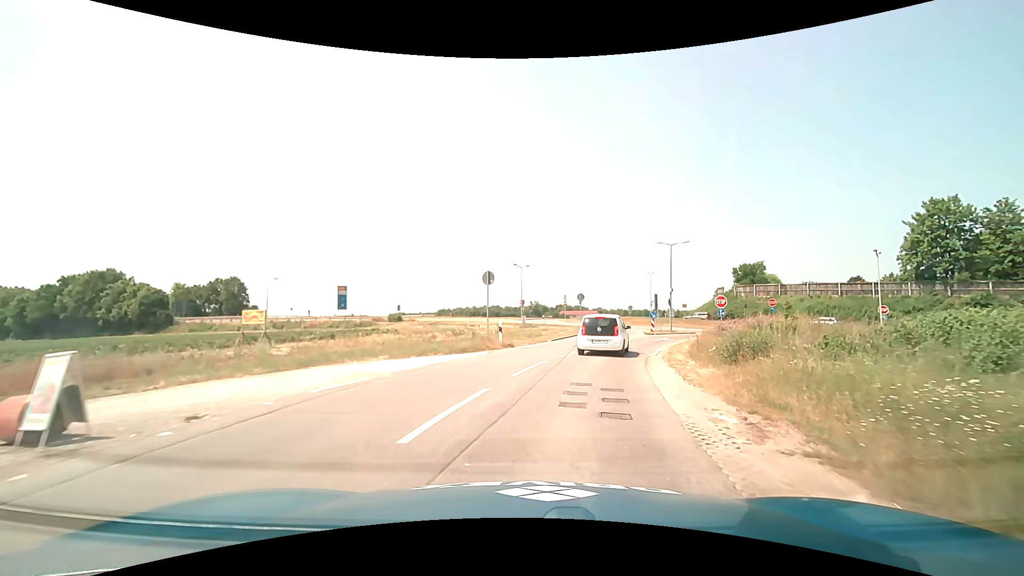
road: tertiary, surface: asphalt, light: Day
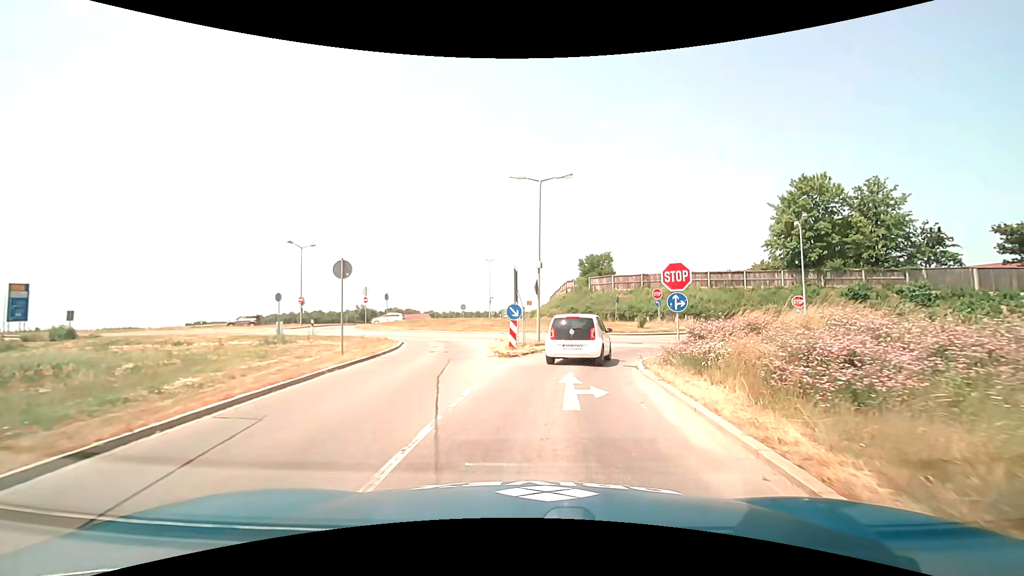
(+3.9, +23.7) m; +19°
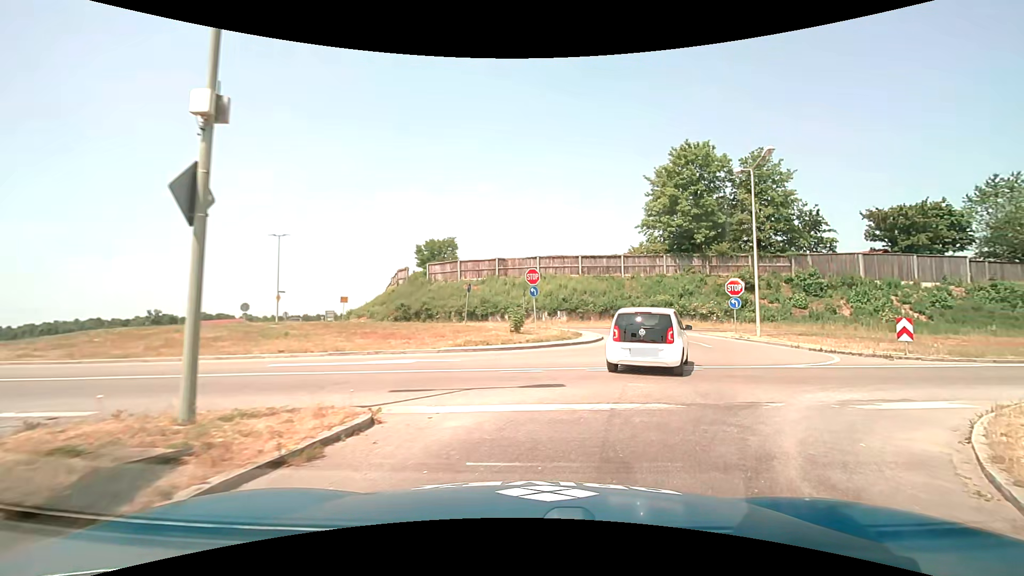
(+1.8, +17.9) m; +19°
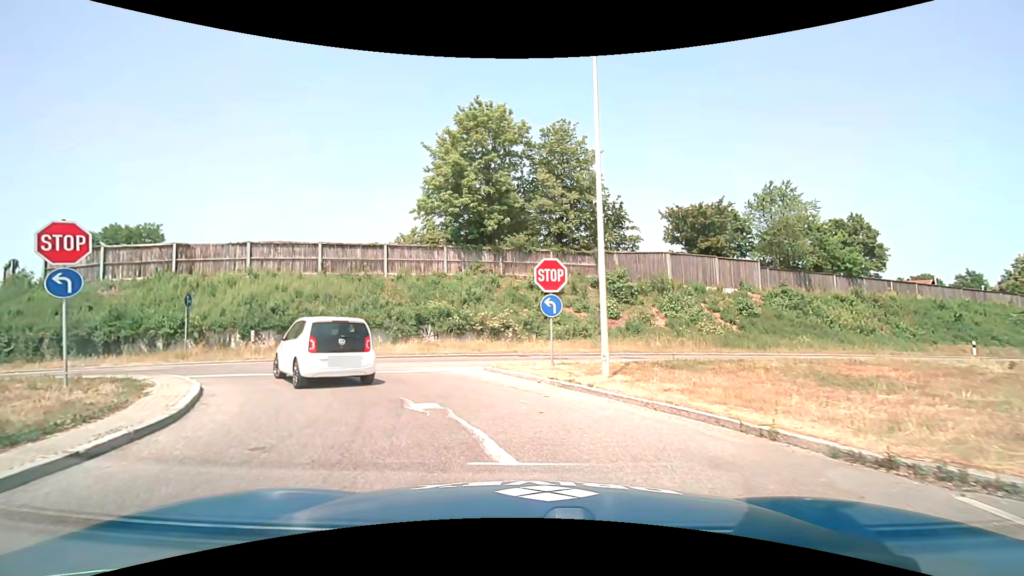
(+4.2, +15.1) m; +22°
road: secondary_link
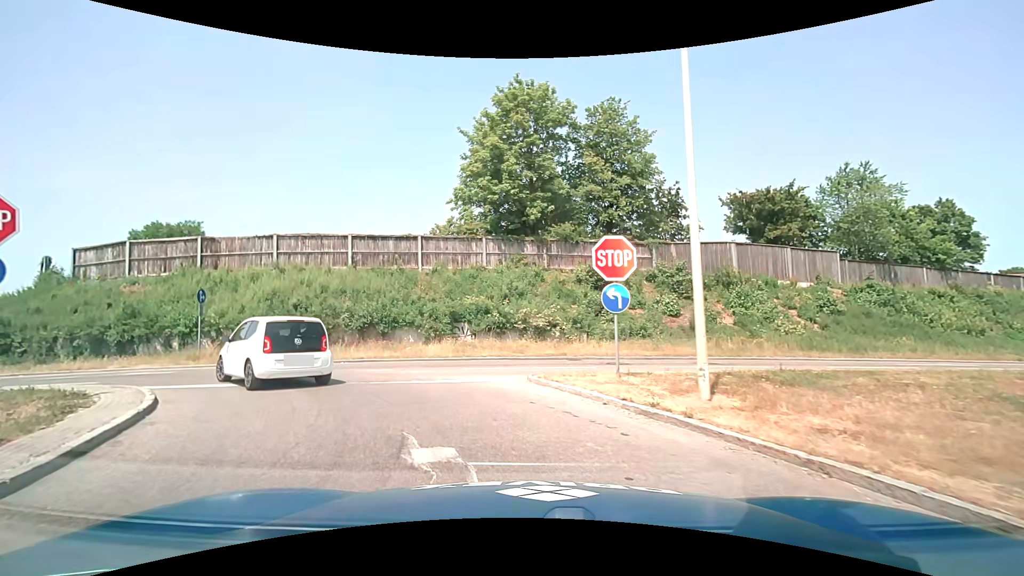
(-0.1, +3.1) m; -6°
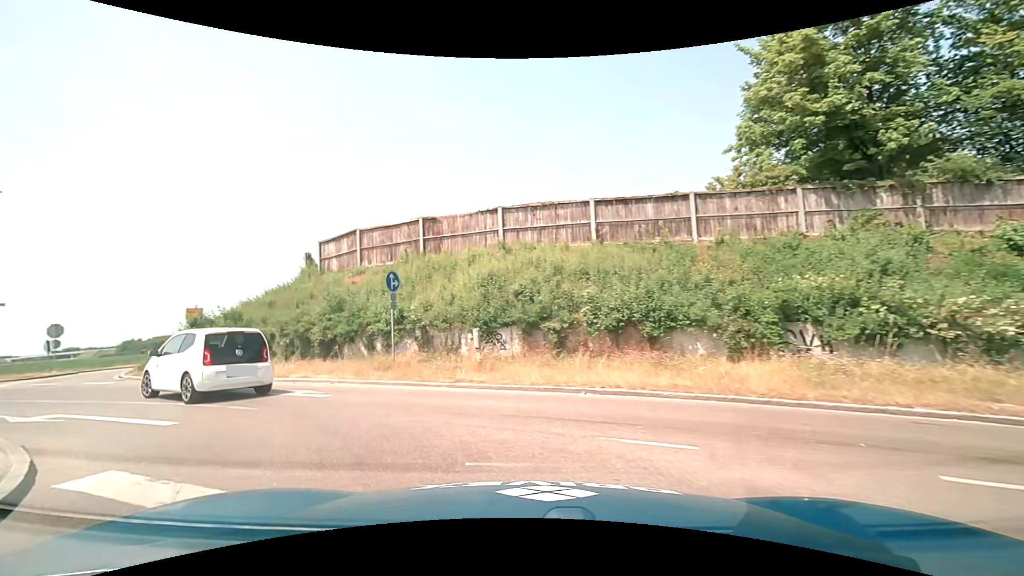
(-1.9, +8.9) m; -27°
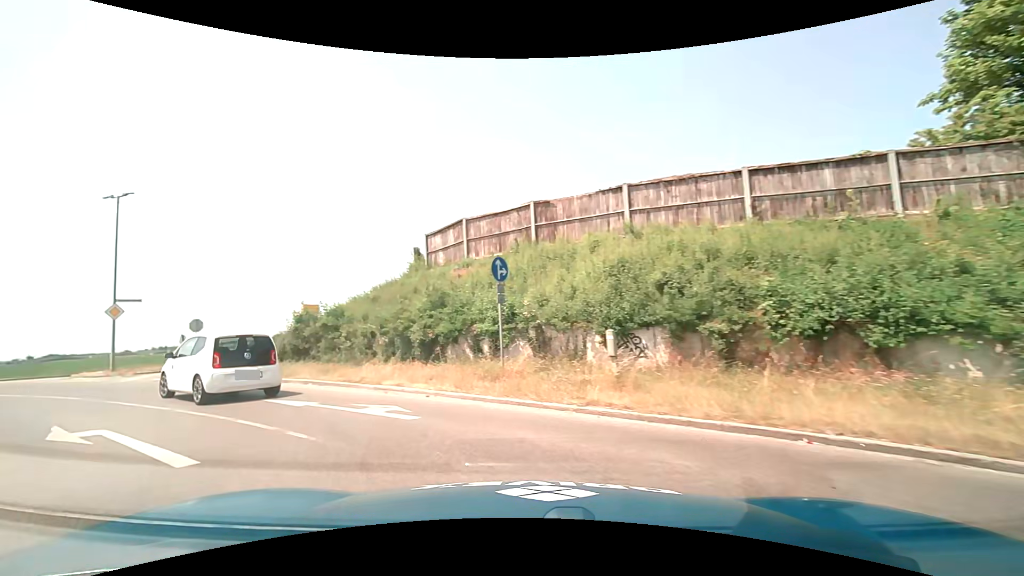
(-0.4, +3.2) m; -14°
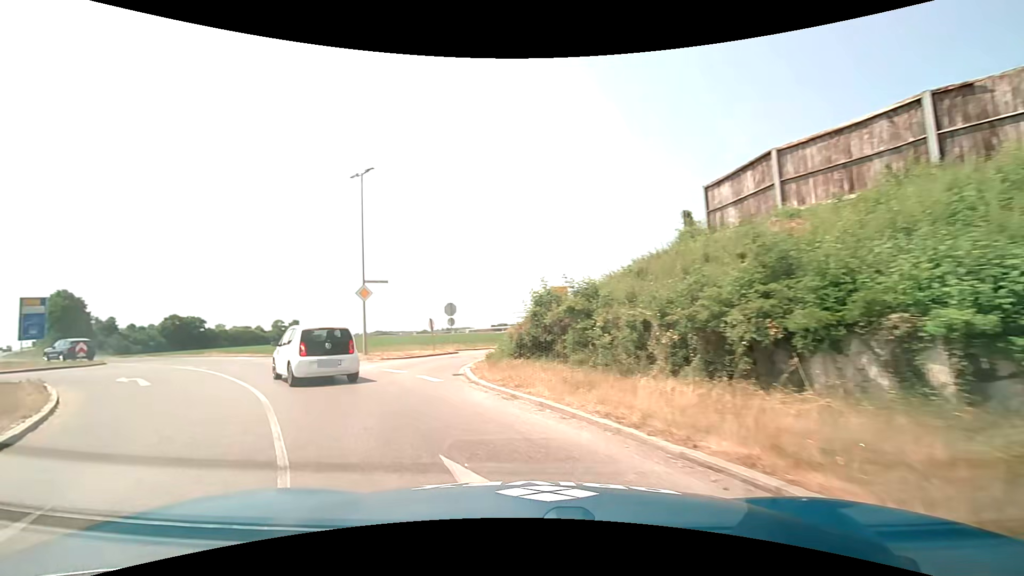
(-1.6, +6.7) m; -27°
(-3, +10) (-8, +18) (-15, +25) (-23, +31) (-32, +36) (-41, +41) (-49, +45) (-58, +51) (-66, +57) (-73, +64) m
